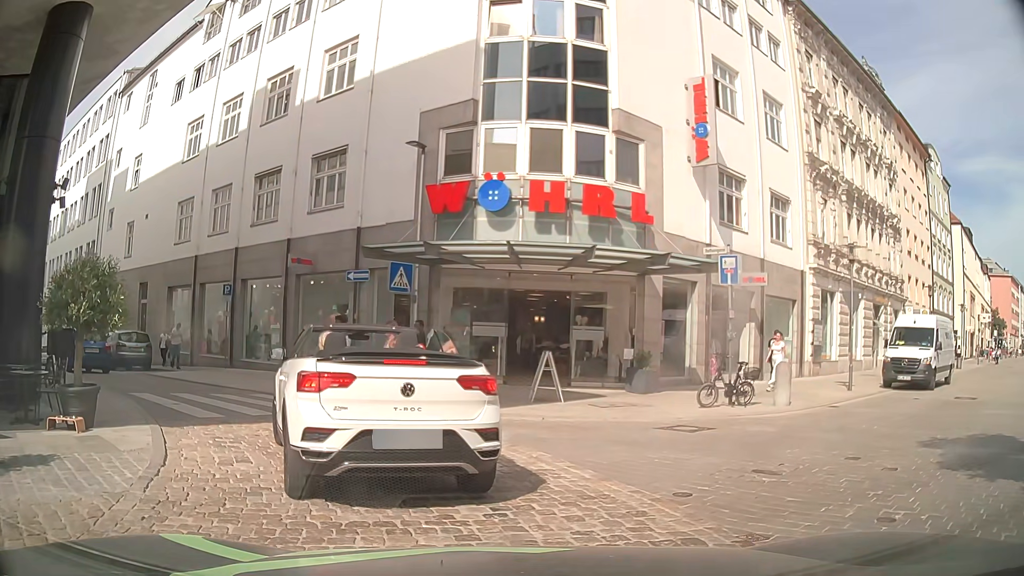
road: residential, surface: sett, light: Day
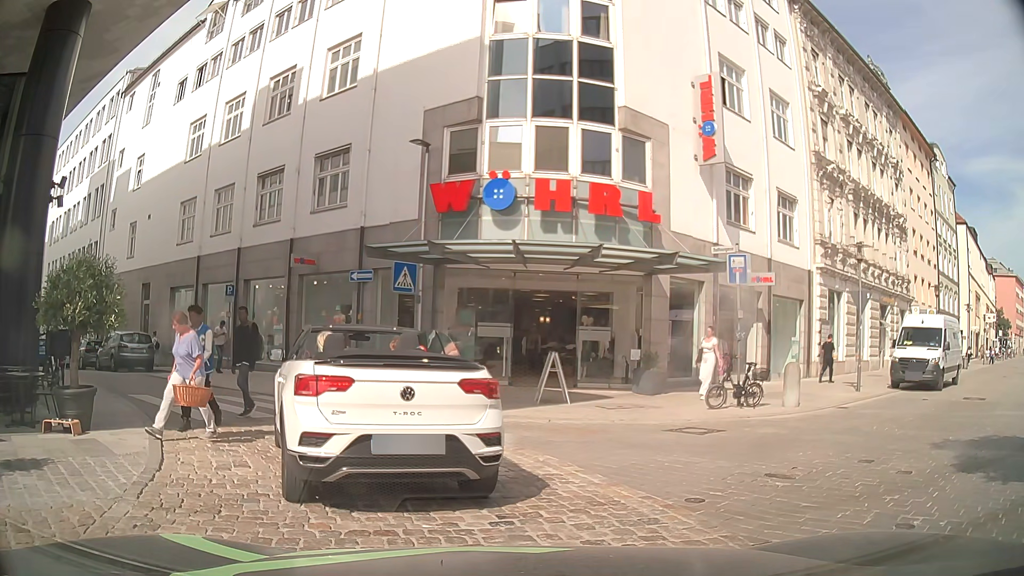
(0.0, +0.3) m; 0°
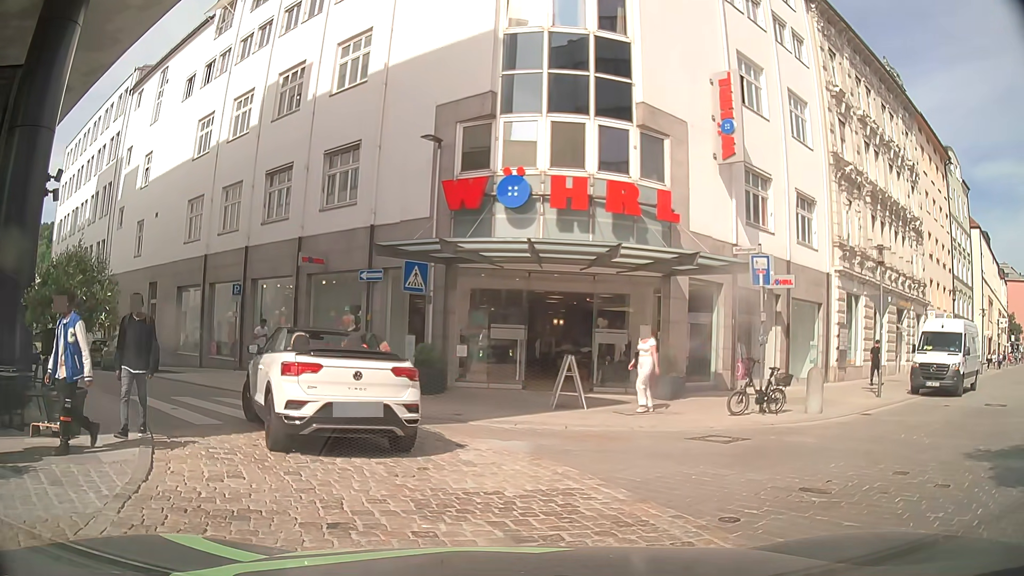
(0.0, +0.6) m; 0°
